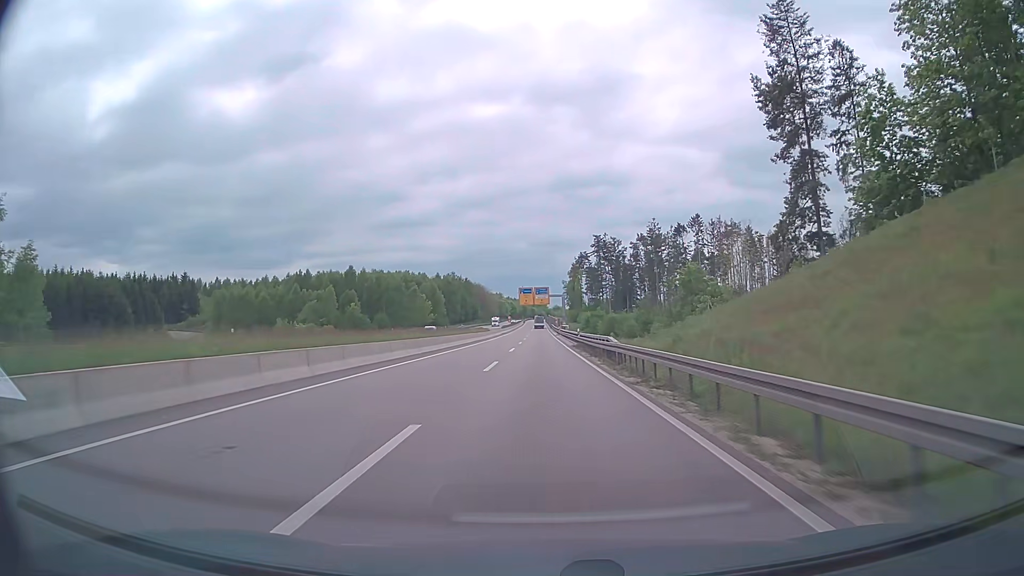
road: trunk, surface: asphalt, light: Day
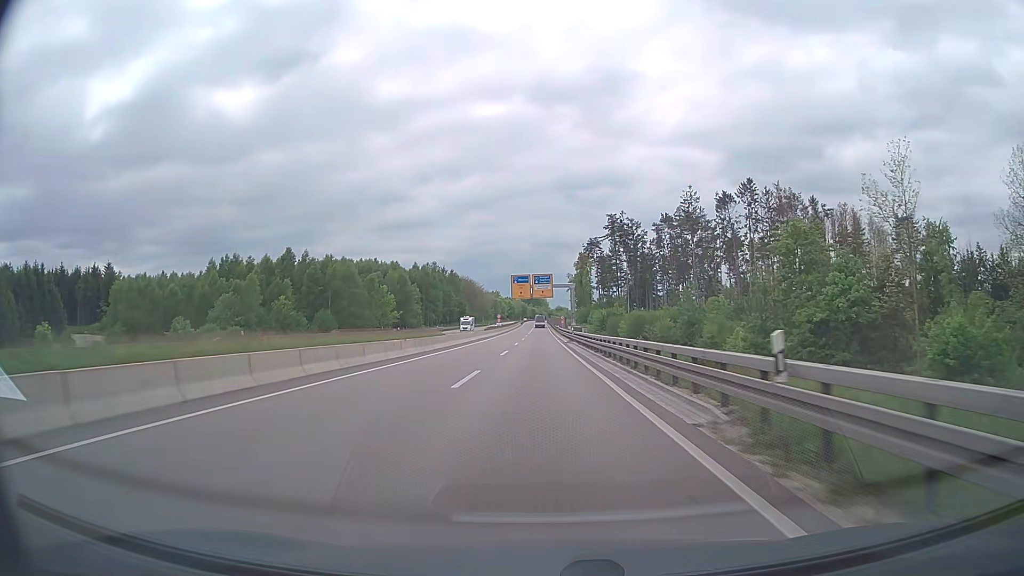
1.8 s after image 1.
(0.0, +42.0) m; 0°
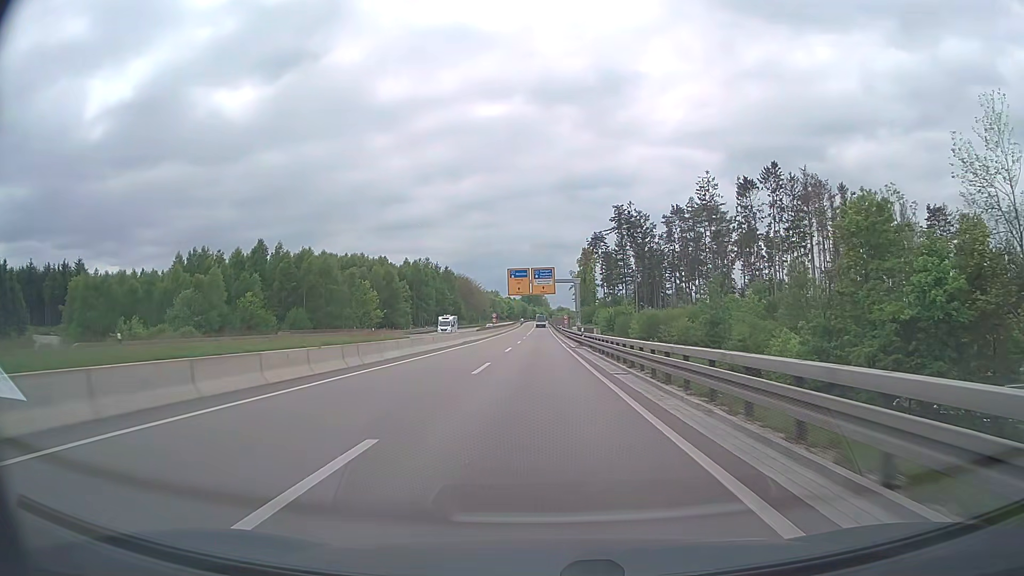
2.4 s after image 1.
(0.0, +13.3) m; 0°
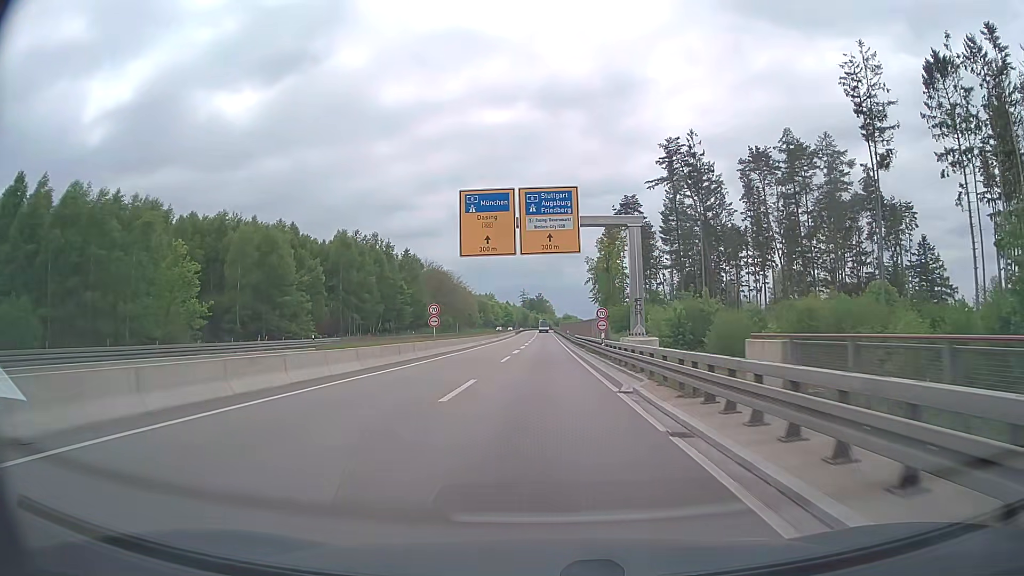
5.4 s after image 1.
(-0.1, +60.7) m; 0°
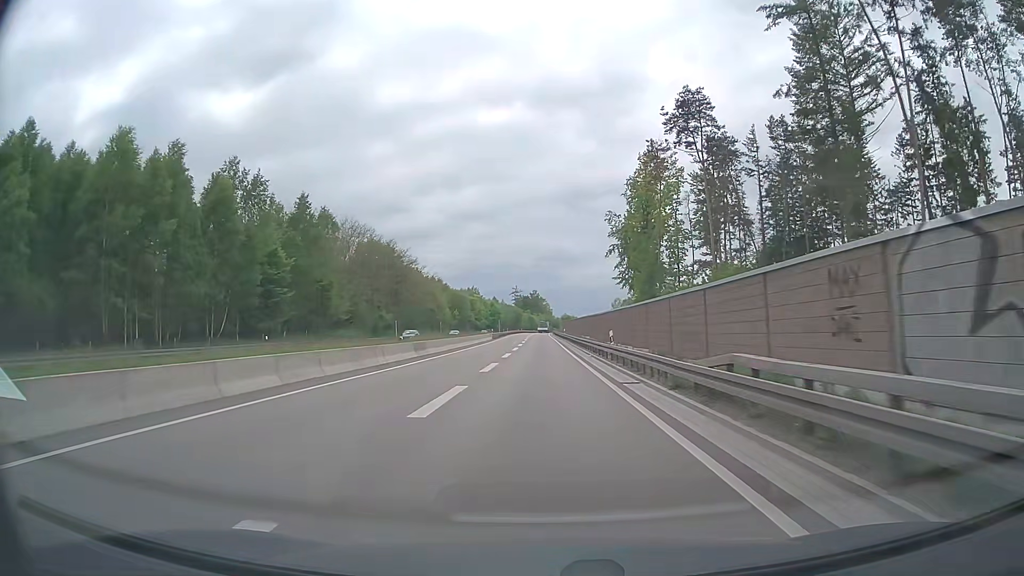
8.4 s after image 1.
(+0.1, +56.9) m; +1°
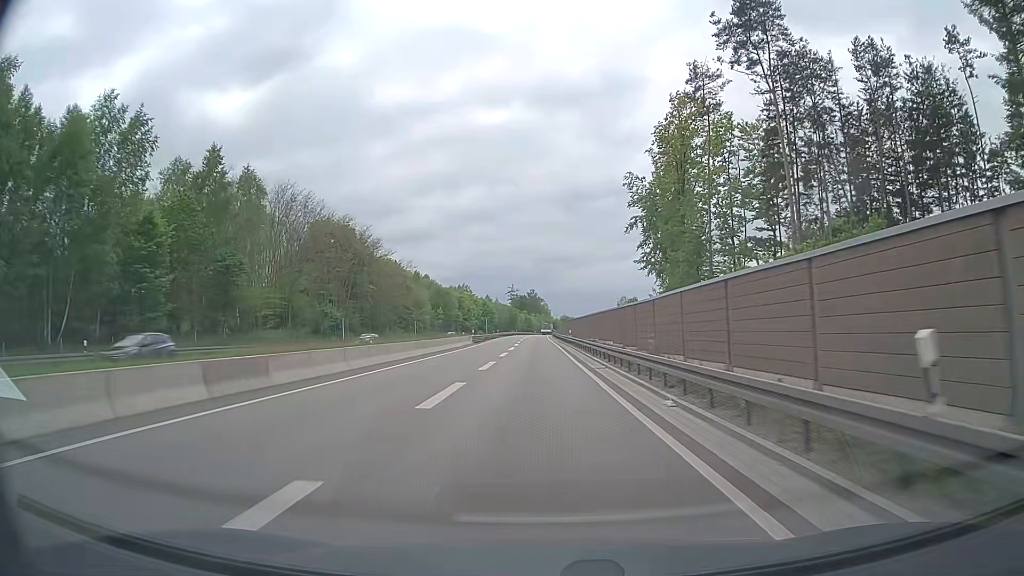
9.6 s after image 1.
(-0.1, +22.8) m; 0°
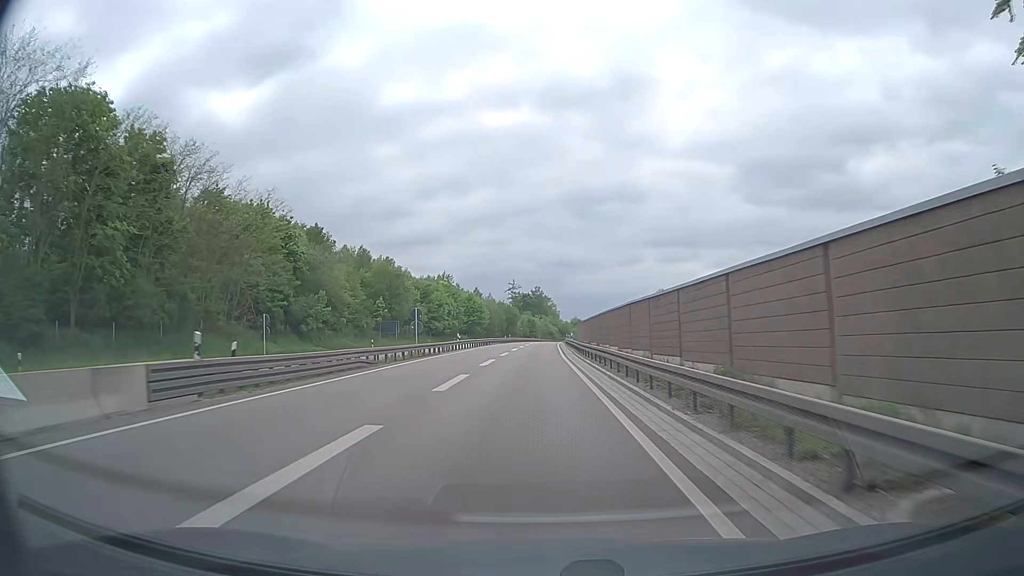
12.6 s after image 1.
(0.0, +56.5) m; 0°
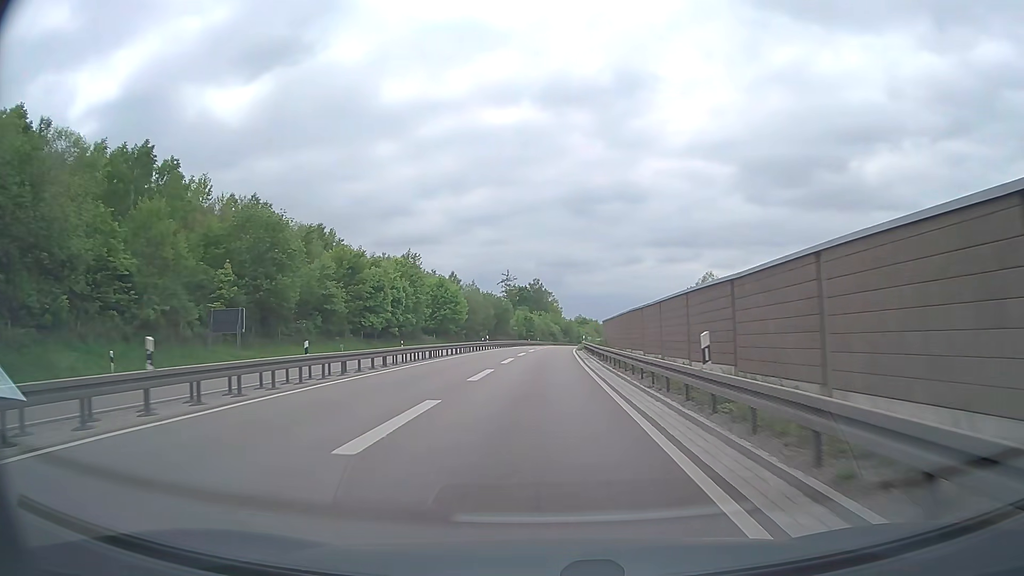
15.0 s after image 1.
(-0.3, +44.5) m; 0°
(0, +10) (0, +20) (0, +30) (+1, +40) (+1, +50) (+1, +60) (+2, +70) (+2, +80) (+3, +90) (+4, +100) m
